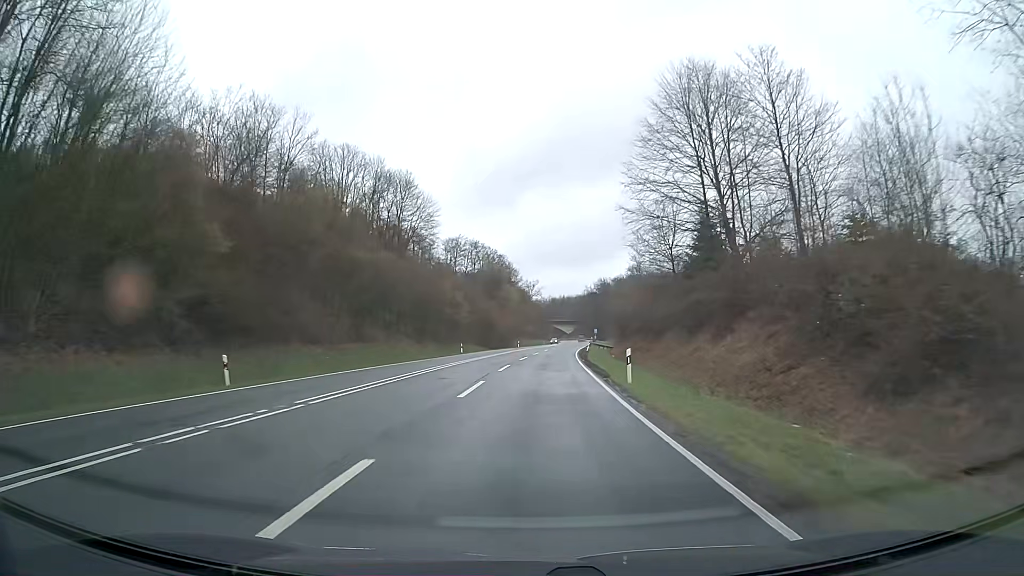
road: primary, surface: asphalt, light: Day
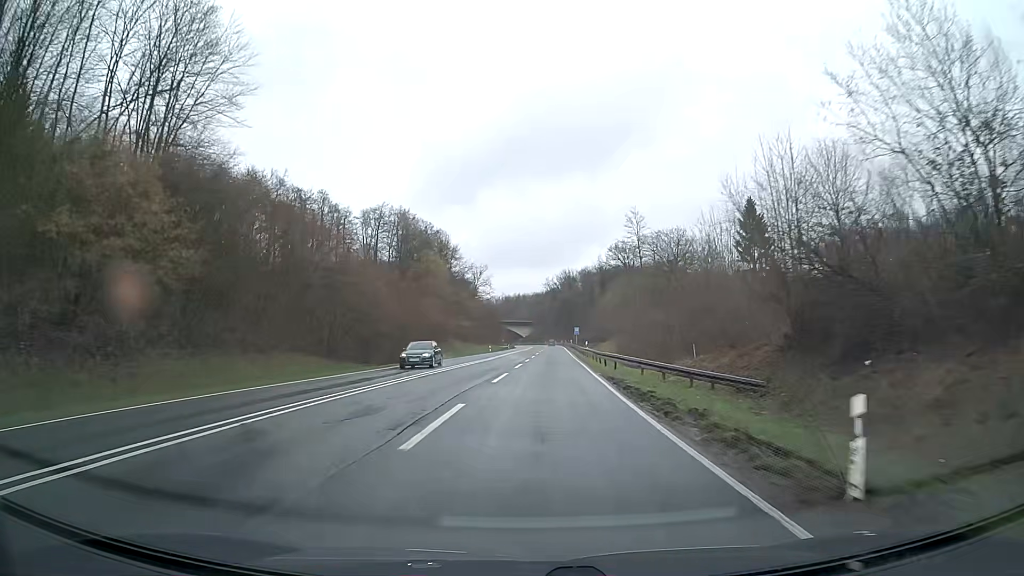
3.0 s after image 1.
(+2.5, +62.6) m; +4°
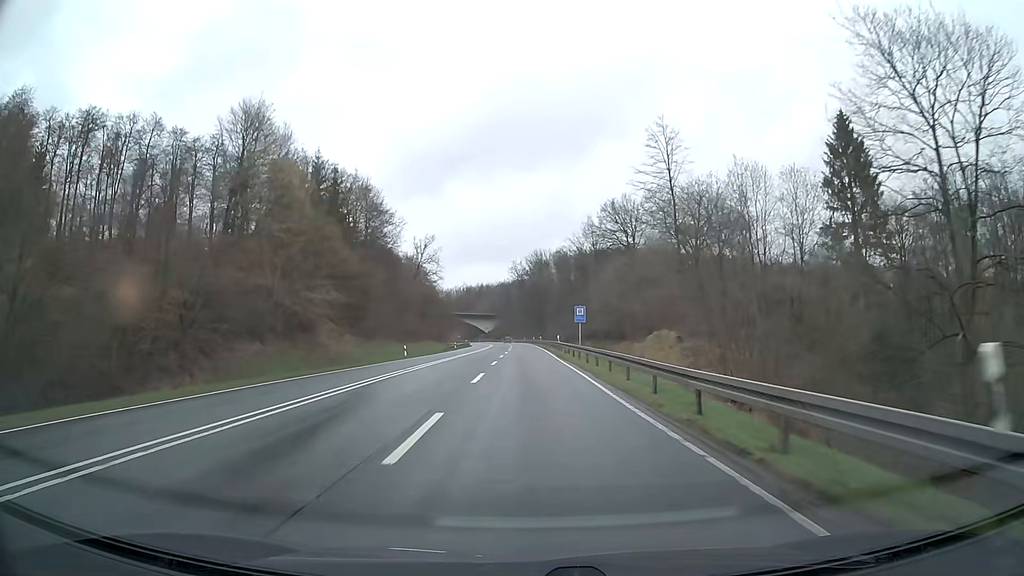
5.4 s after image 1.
(+1.3, +50.2) m; +3°
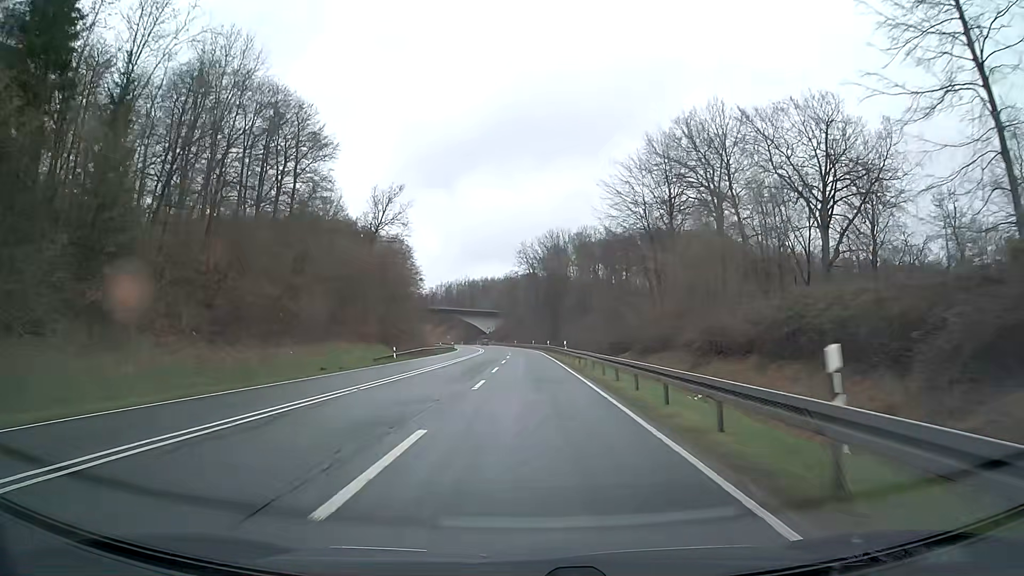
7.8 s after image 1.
(-0.3, +50.2) m; -1°
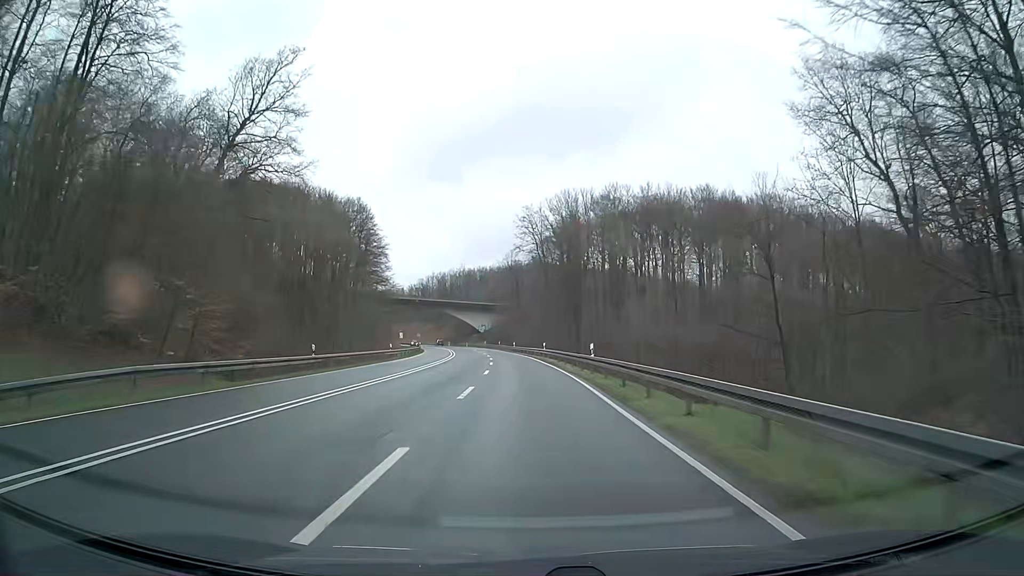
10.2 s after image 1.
(-0.1, +50.2) m; 0°
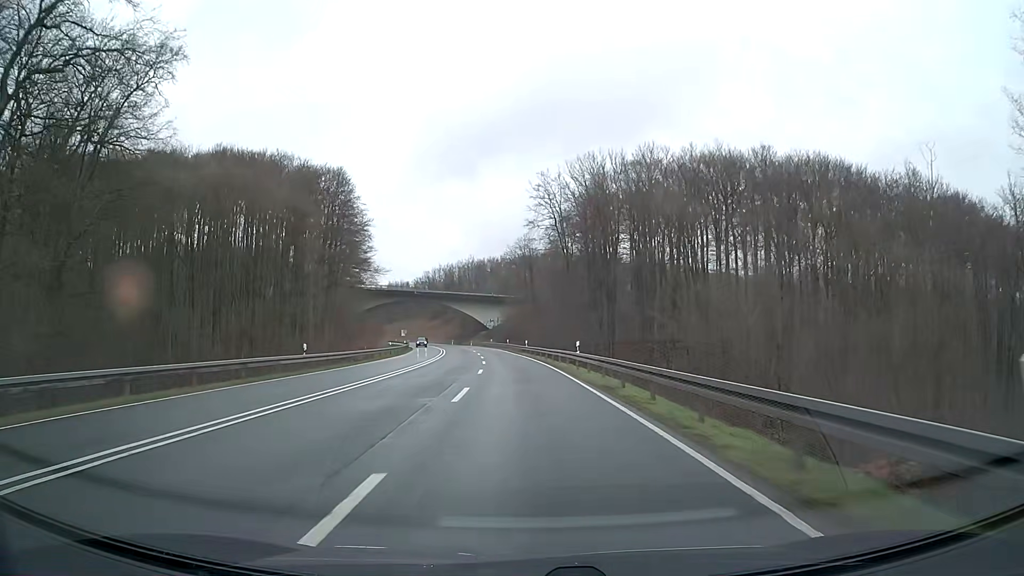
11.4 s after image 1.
(-0.2, +25.1) m; -1°
